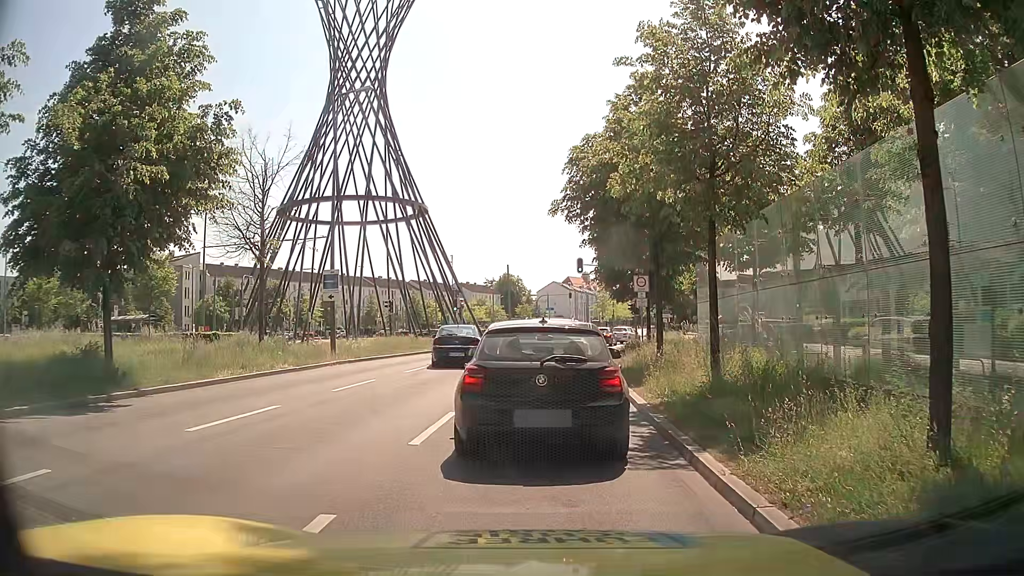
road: primary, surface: asphalt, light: Day
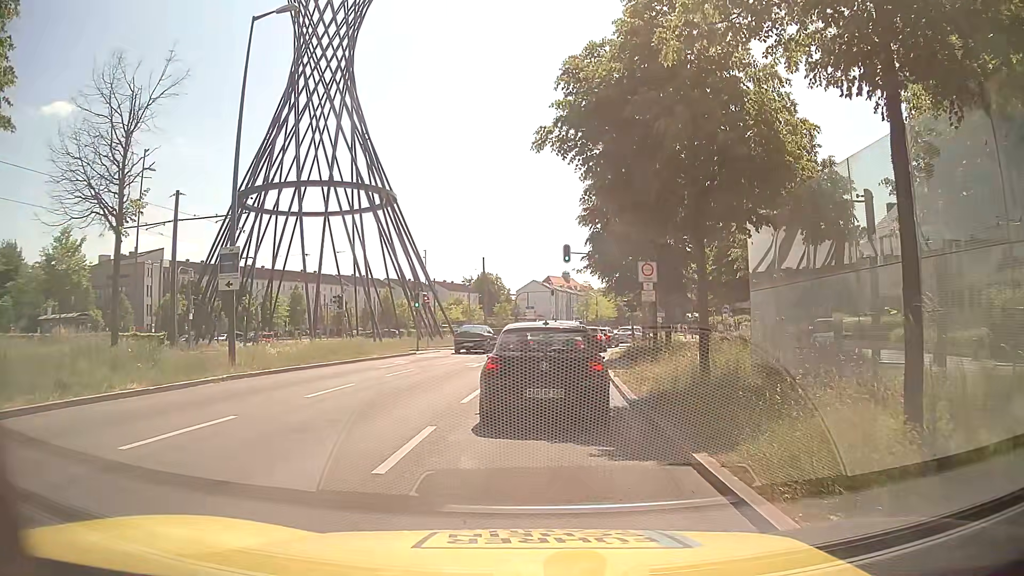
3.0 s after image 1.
(+0.1, +7.6) m; +2°
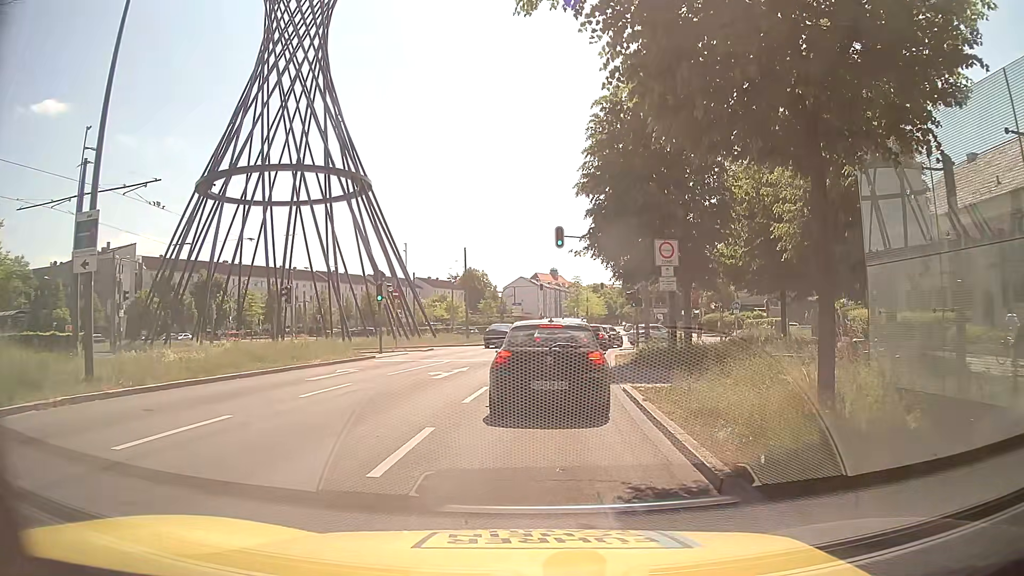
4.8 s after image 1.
(+0.1, +6.3) m; +2°
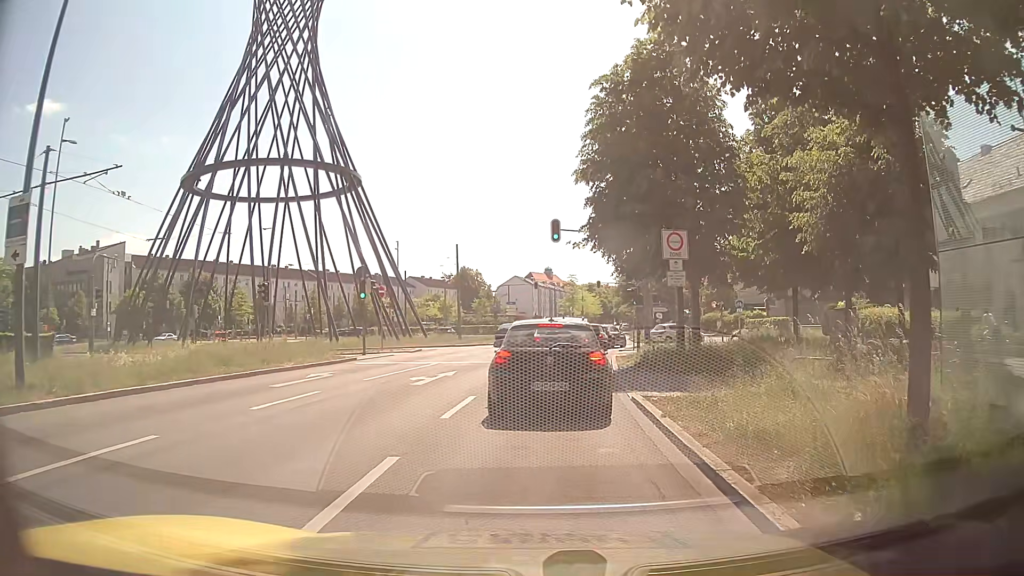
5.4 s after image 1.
(0.0, +2.1) m; -2°
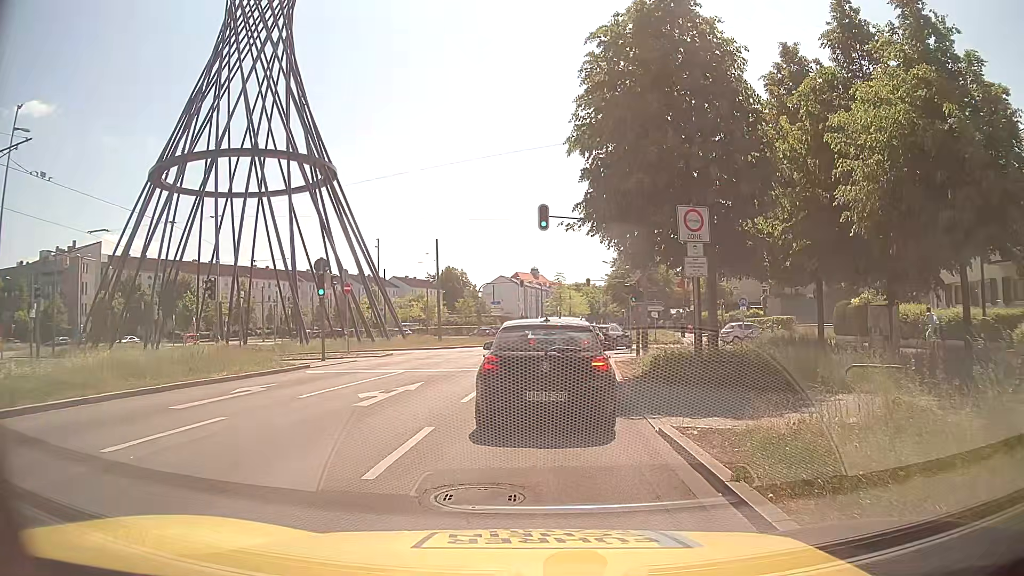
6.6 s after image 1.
(+0.2, +3.8) m; +3°
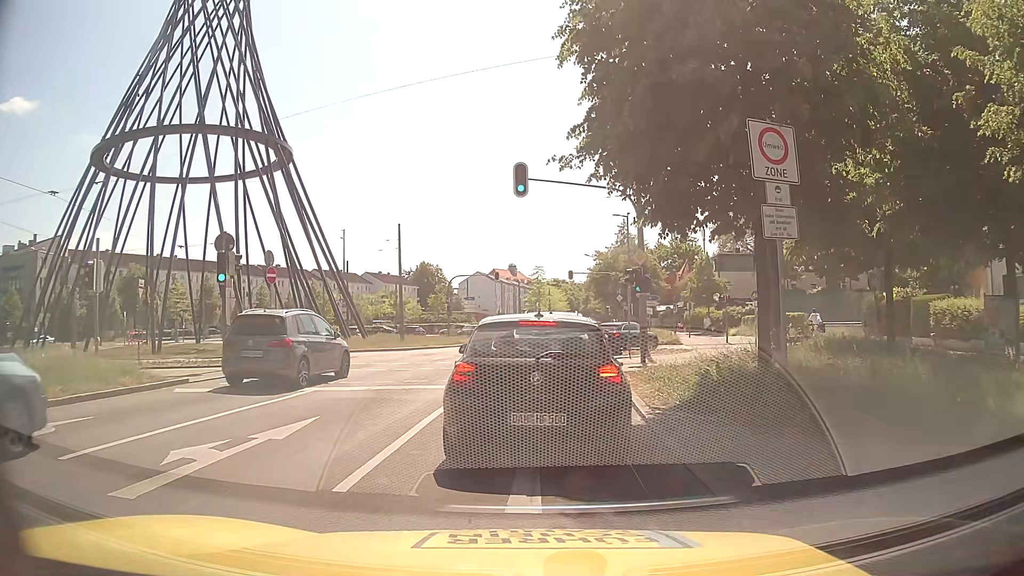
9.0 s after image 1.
(+0.1, +6.6) m; +2°
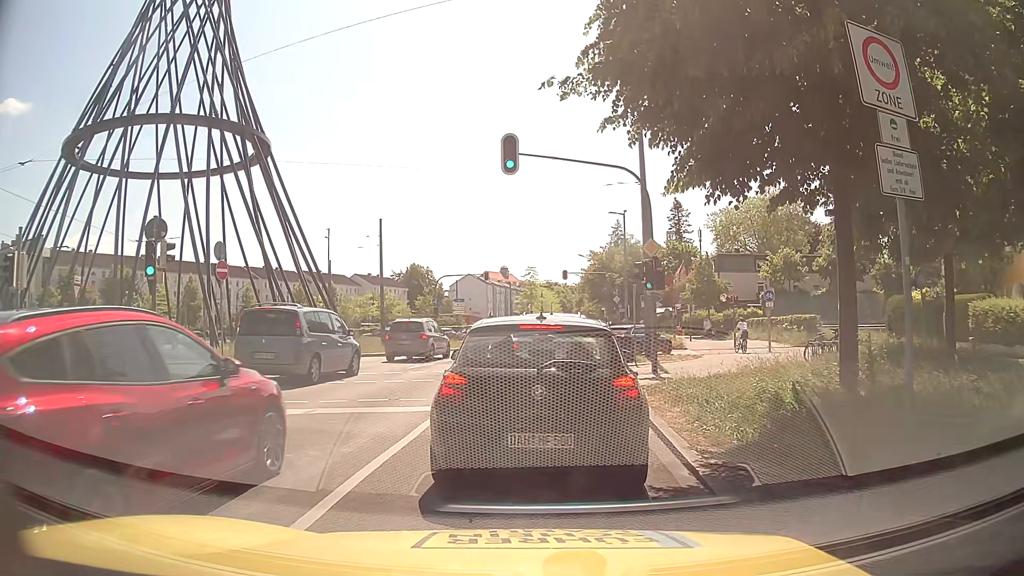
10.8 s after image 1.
(0.0, +3.3) m; 0°
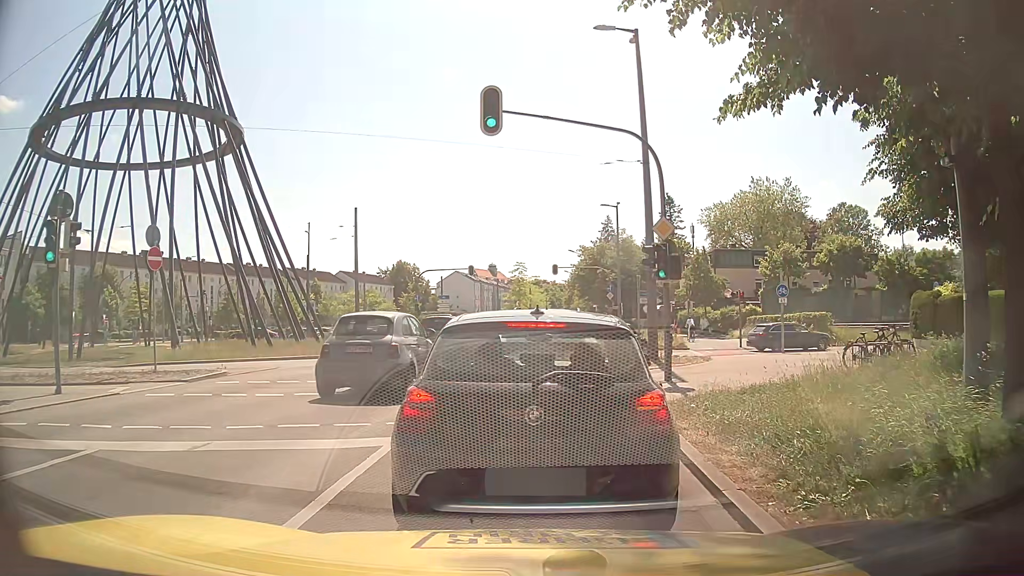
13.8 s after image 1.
(0.0, +3.3) m; 0°
